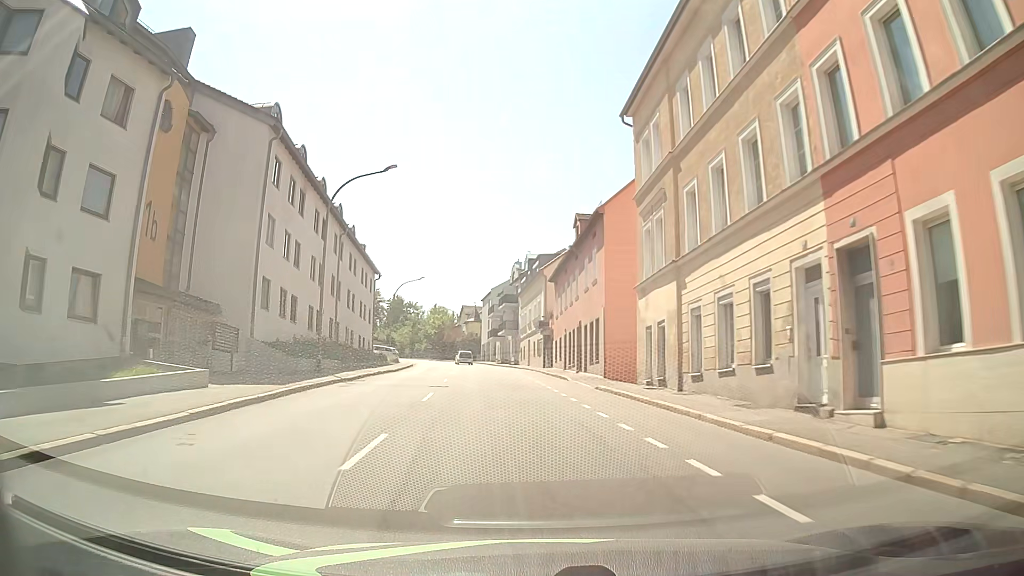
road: tertiary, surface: asphalt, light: Day
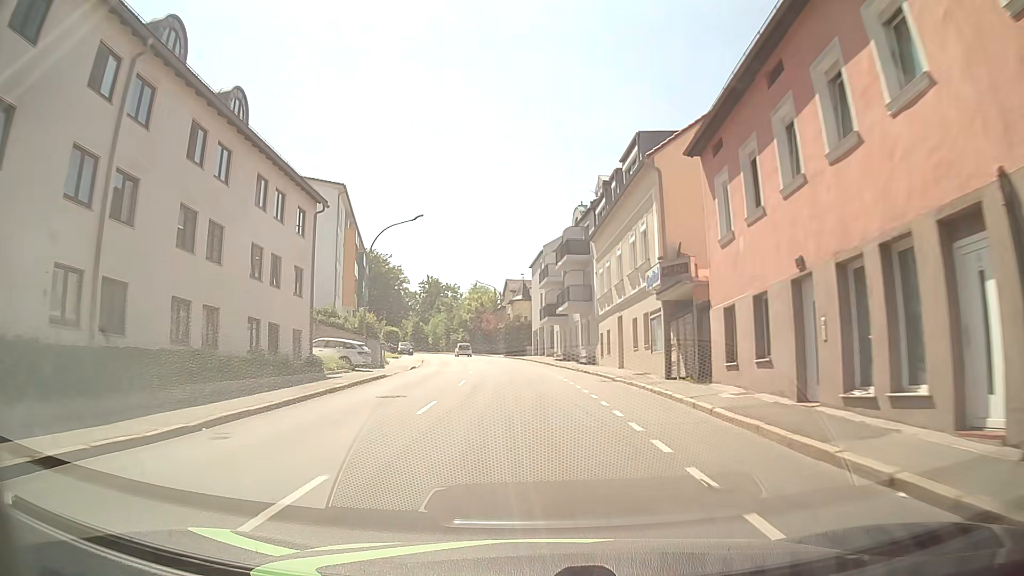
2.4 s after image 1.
(-1.8, +30.8) m; -5°
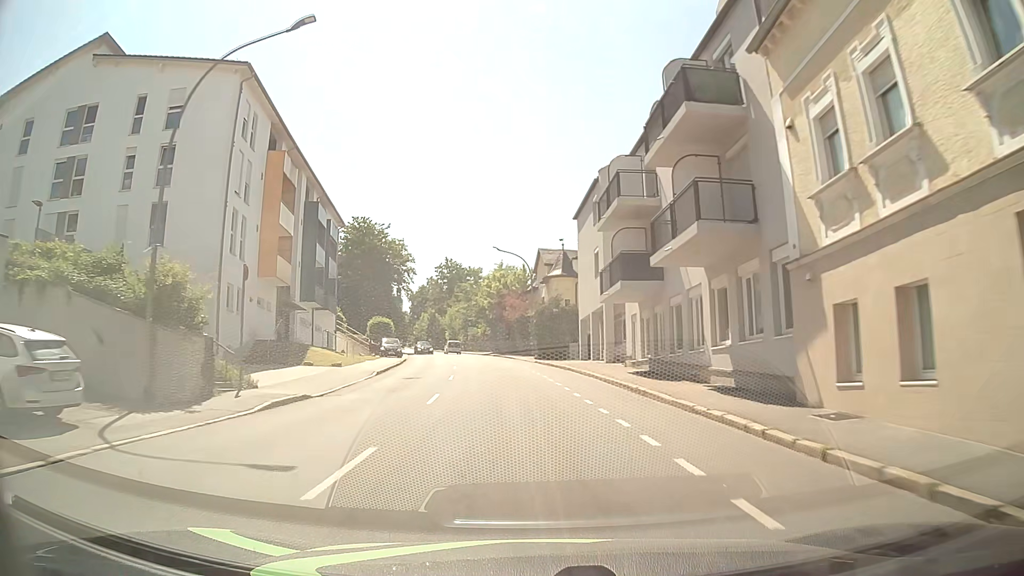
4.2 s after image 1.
(-0.8, +25.6) m; -3°
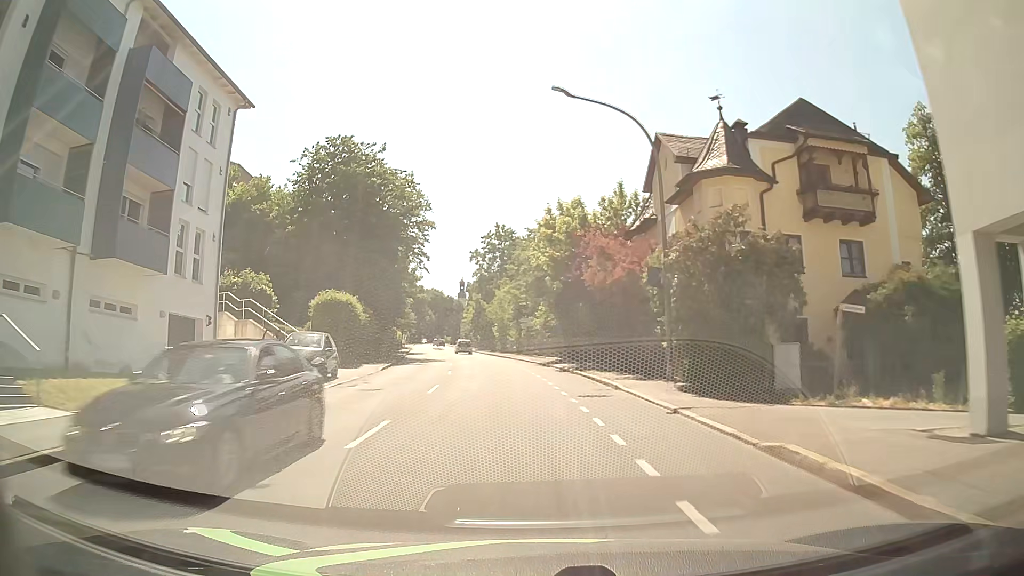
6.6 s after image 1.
(-2.1, +33.8) m; -6°
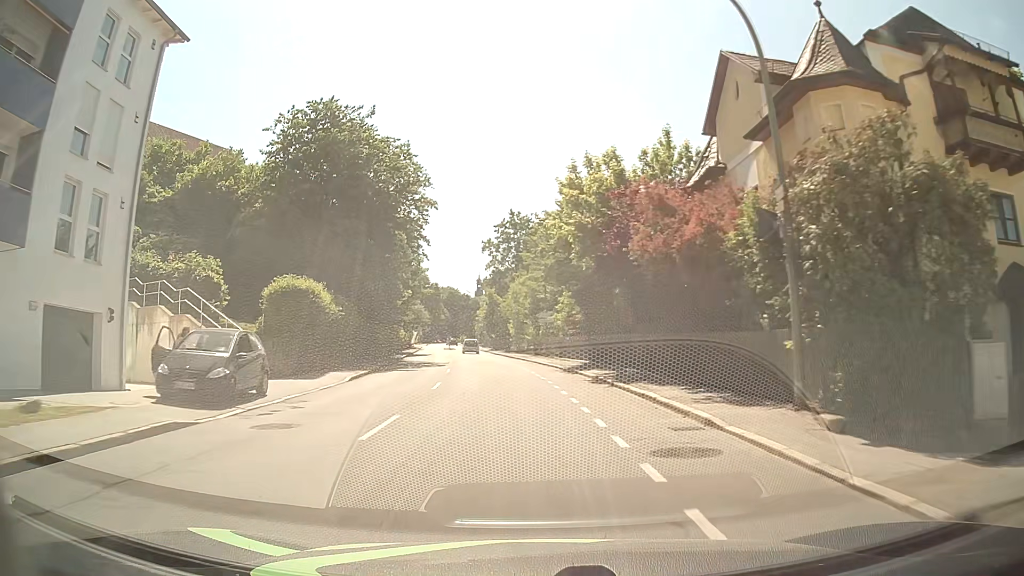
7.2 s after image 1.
(-0.1, +8.3) m; -1°
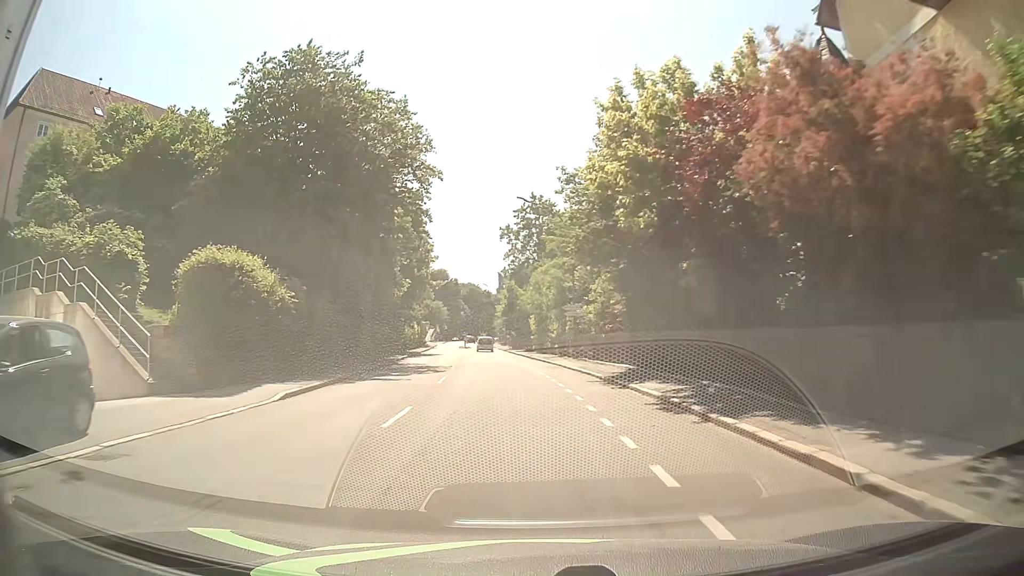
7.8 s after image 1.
(-0.1, +8.2) m; -2°
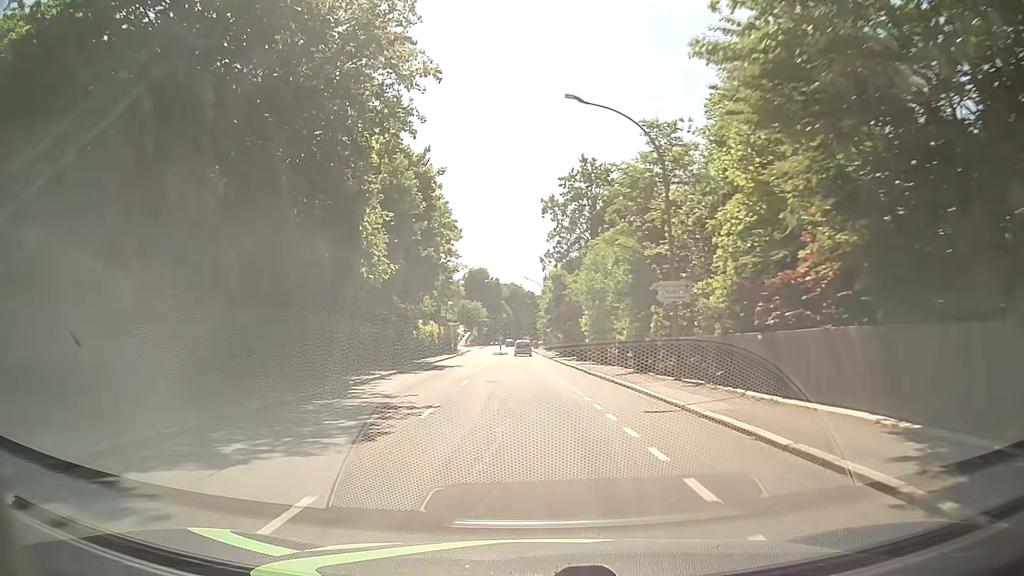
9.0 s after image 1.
(-0.6, +16.4) m; -3°
